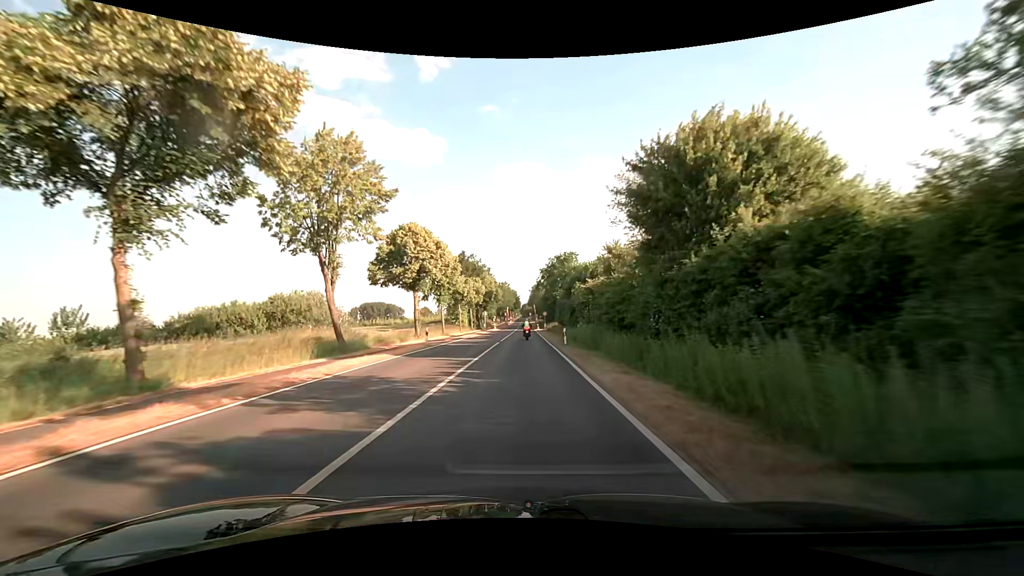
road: secondary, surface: asphalt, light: Day
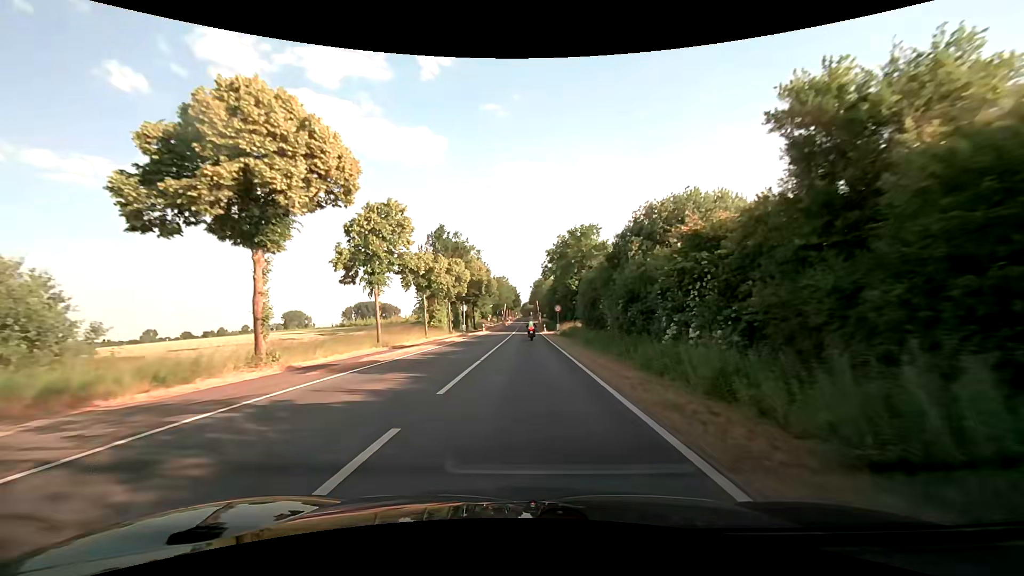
(0.0, +26.8) m; -1°
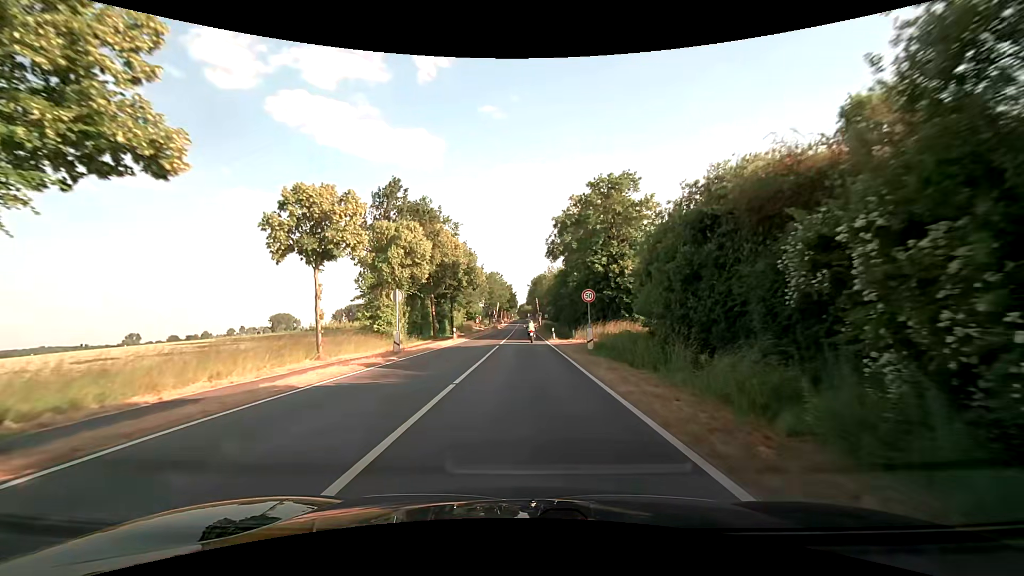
(+0.4, +24.5) m; +1°
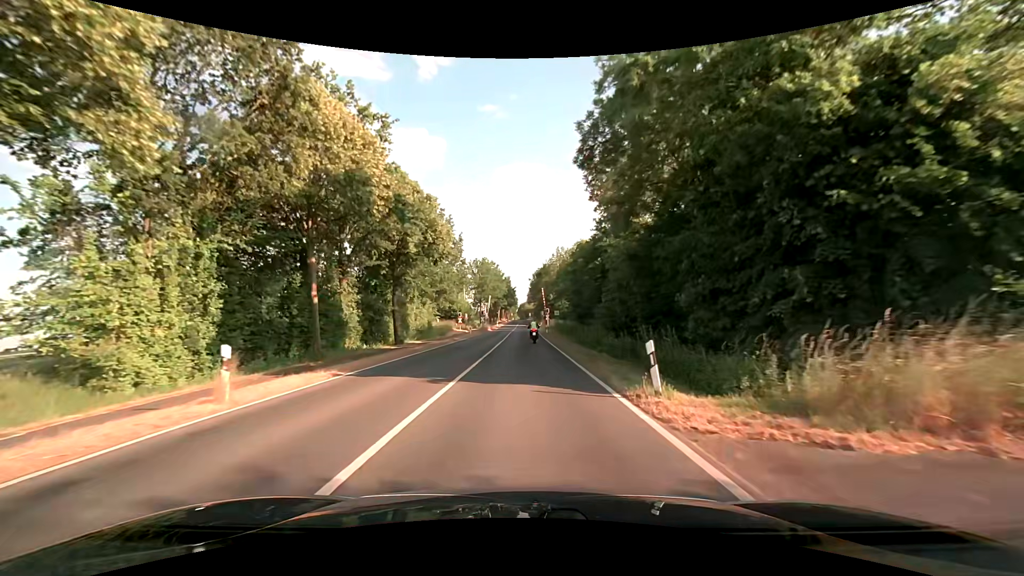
(+0.1, +30.6) m; 0°
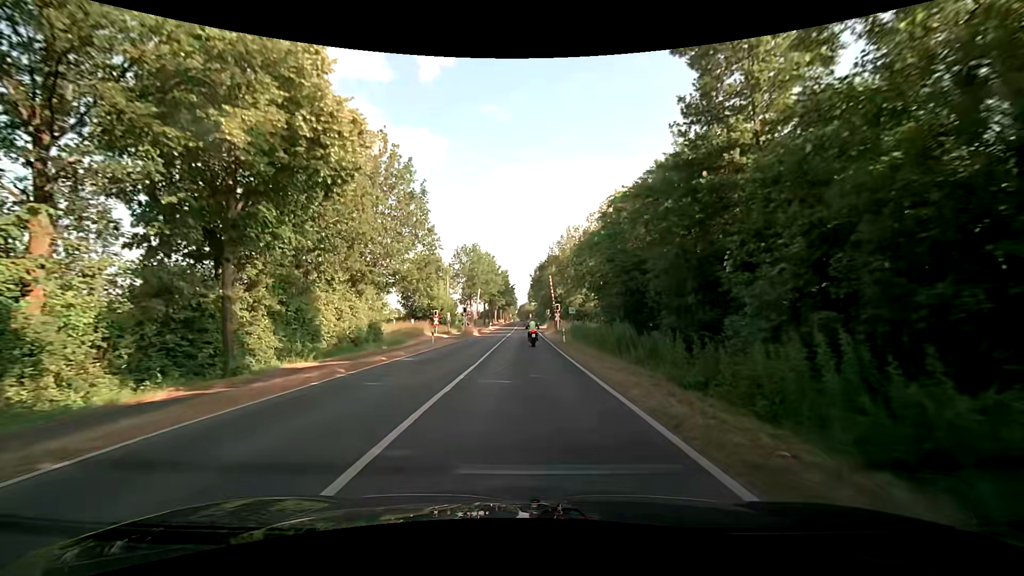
(-0.1, +21.5) m; -1°
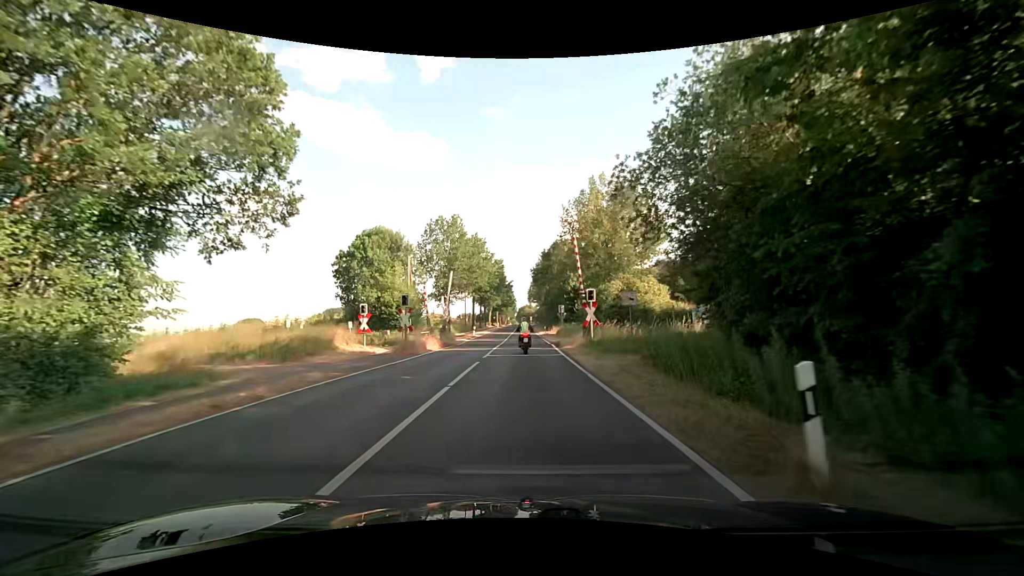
(+0.1, +25.7) m; 0°
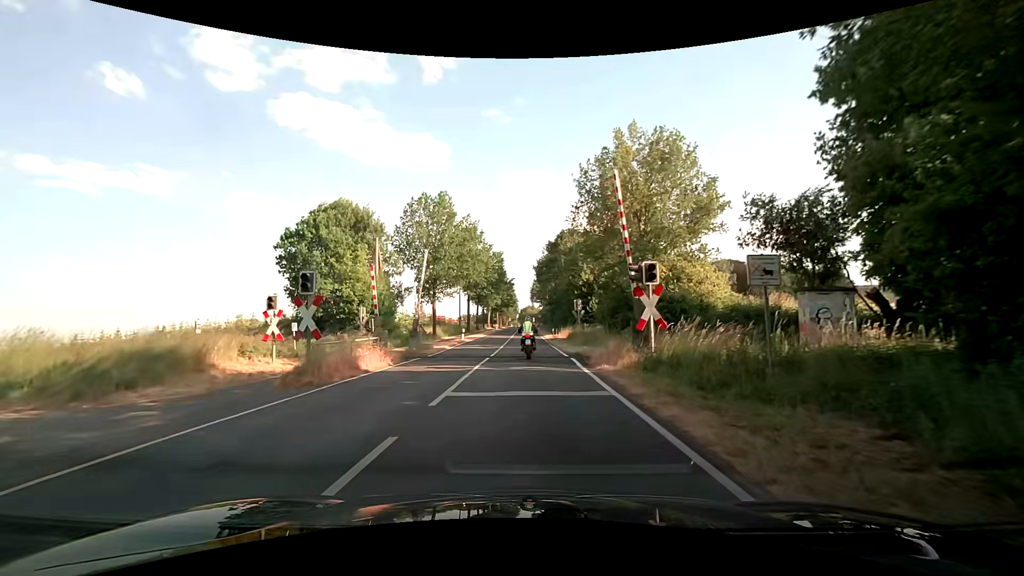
(0.0, +11.7) m; +1°
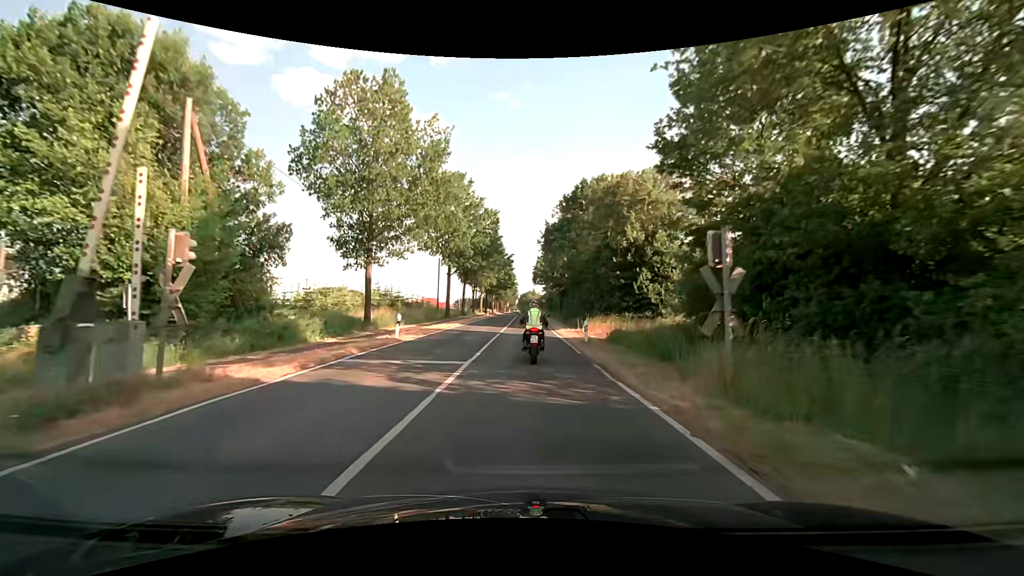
(-0.4, +22.6) m; -1°
(0, +10) (0, +20) (0, +30) (0, +40) (+1, +50) (+1, +60) (+1, +70) (+1, +80) (+1, +90) (+1, +100) m
